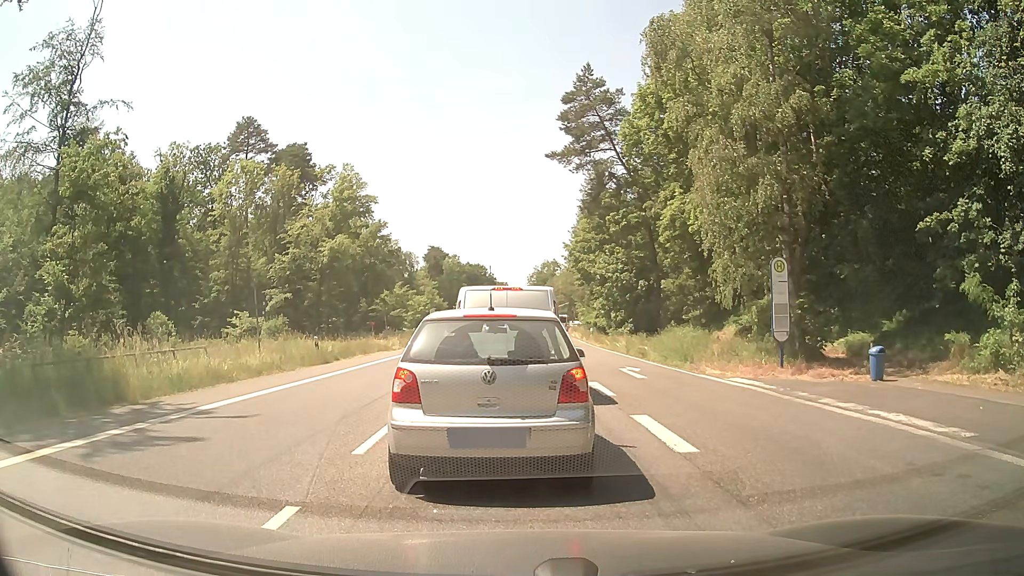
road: secondary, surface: asphalt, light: Day
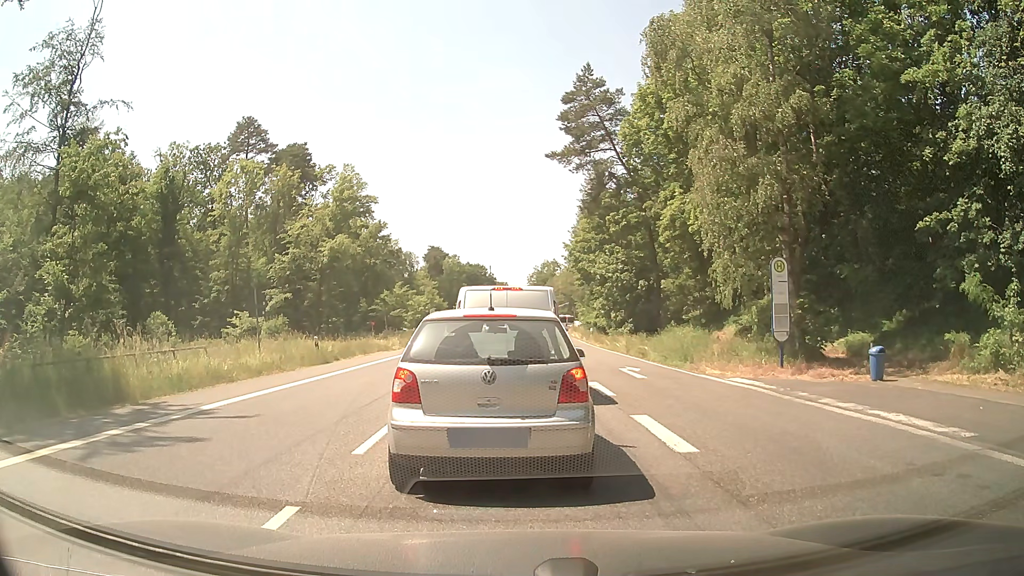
(0.0, 0.0) m; 0°
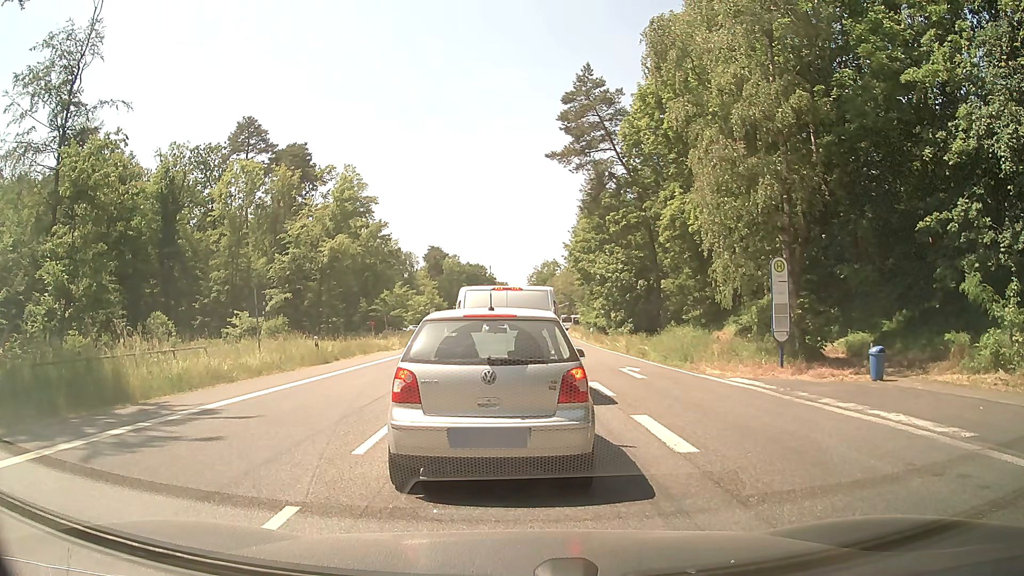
(0.0, 0.0) m; 0°
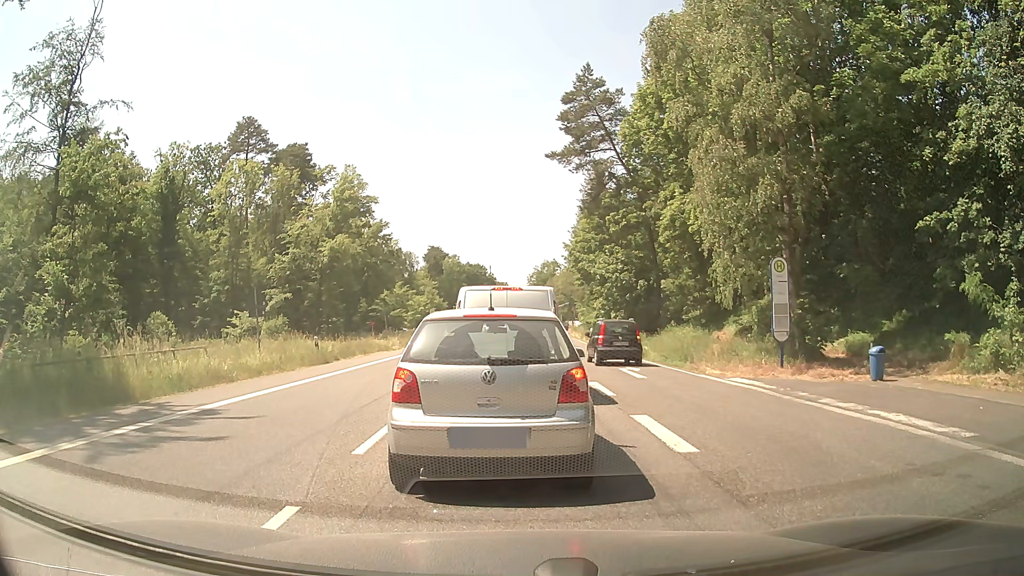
(0.0, 0.0) m; 0°
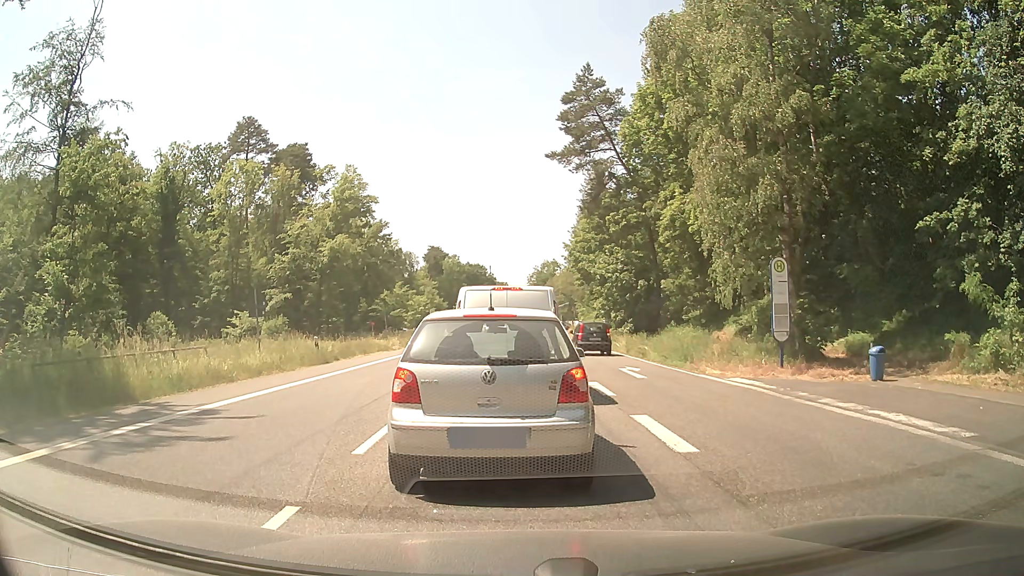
(0.0, 0.0) m; 0°
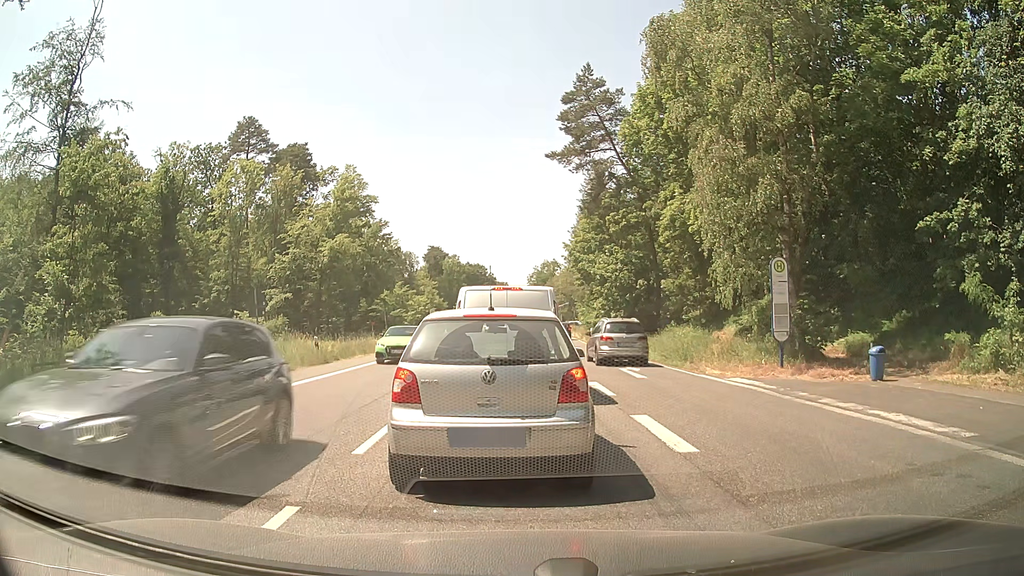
(0.0, 0.0) m; 0°
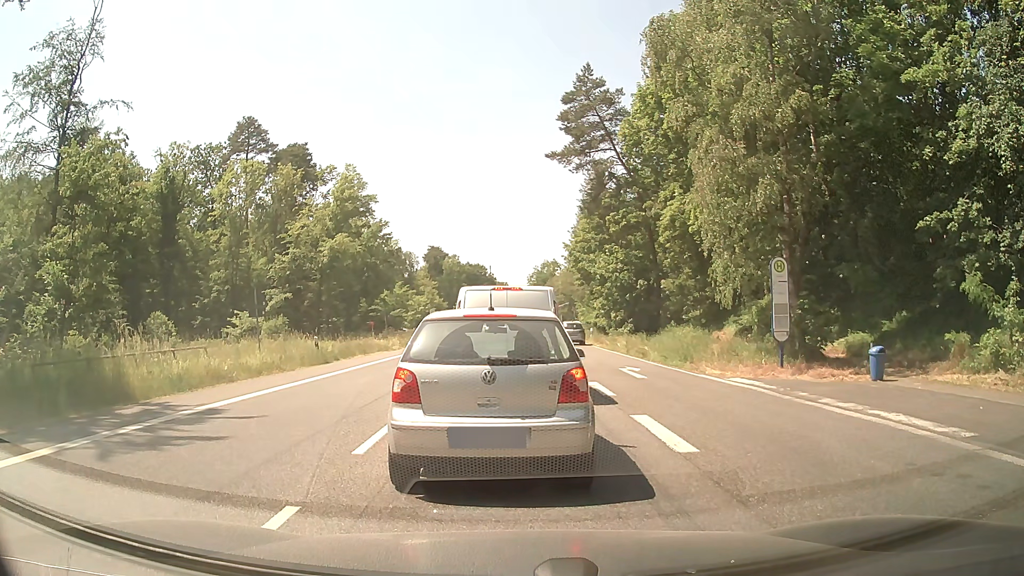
(0.0, 0.0) m; 0°
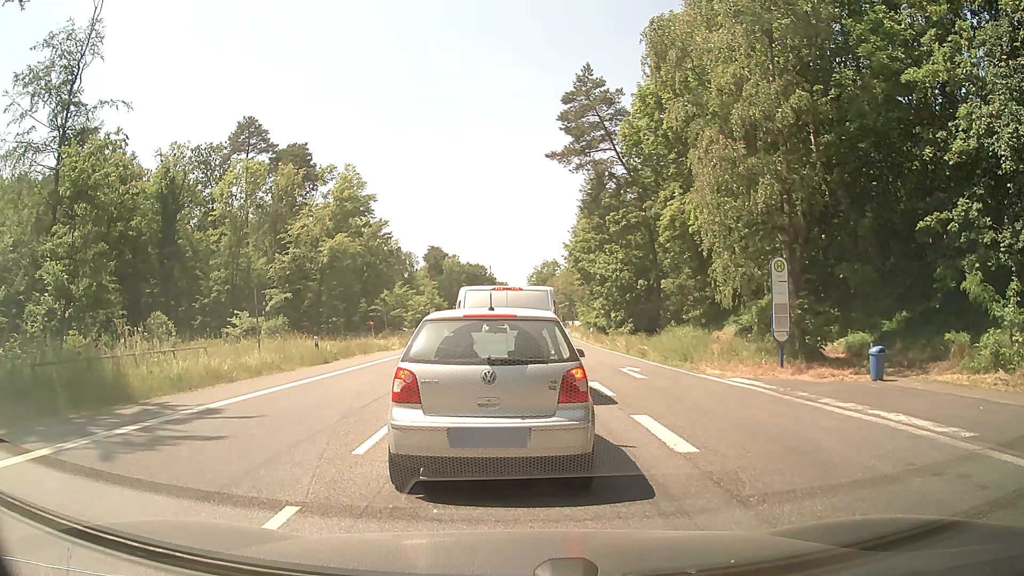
(0.0, 0.0) m; 0°
